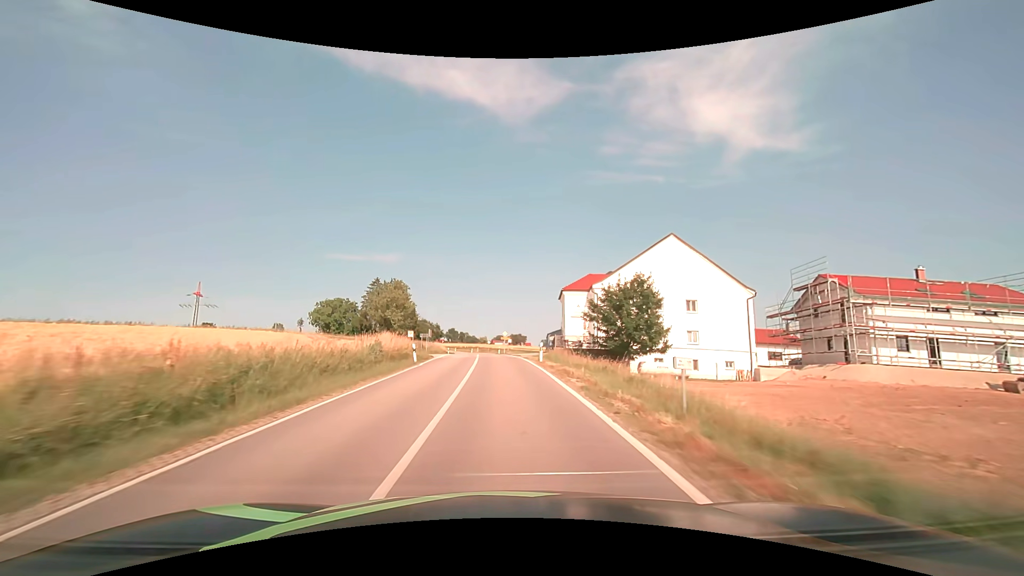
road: secondary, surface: asphalt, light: Day
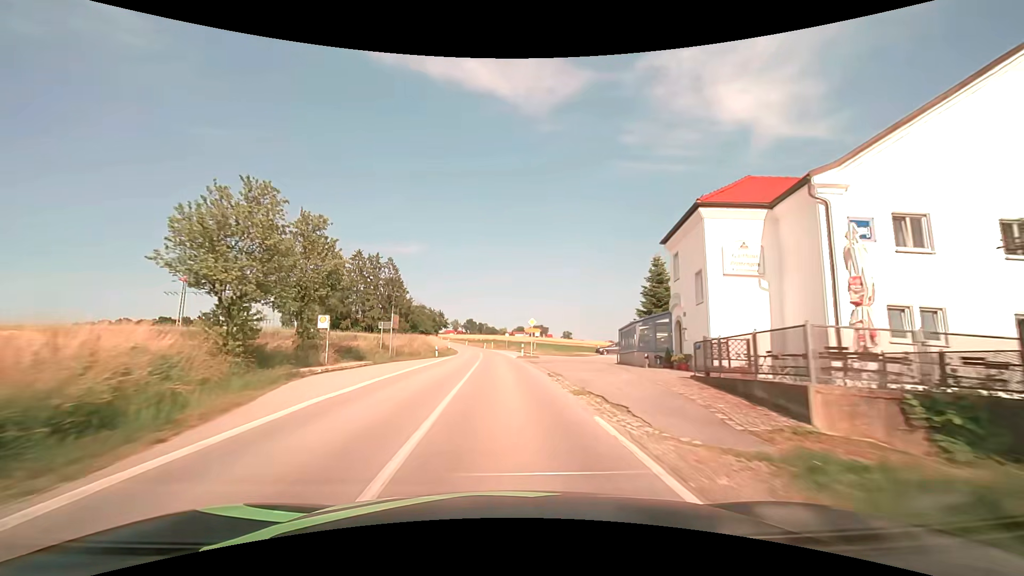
(-0.7, +32.5) m; -2°
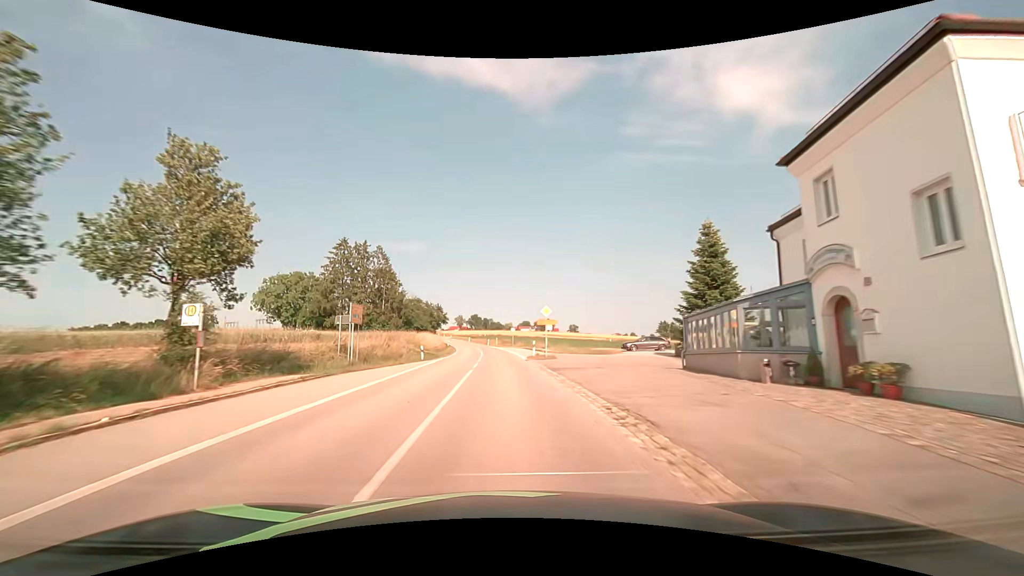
(0.0, +10.9) m; 0°
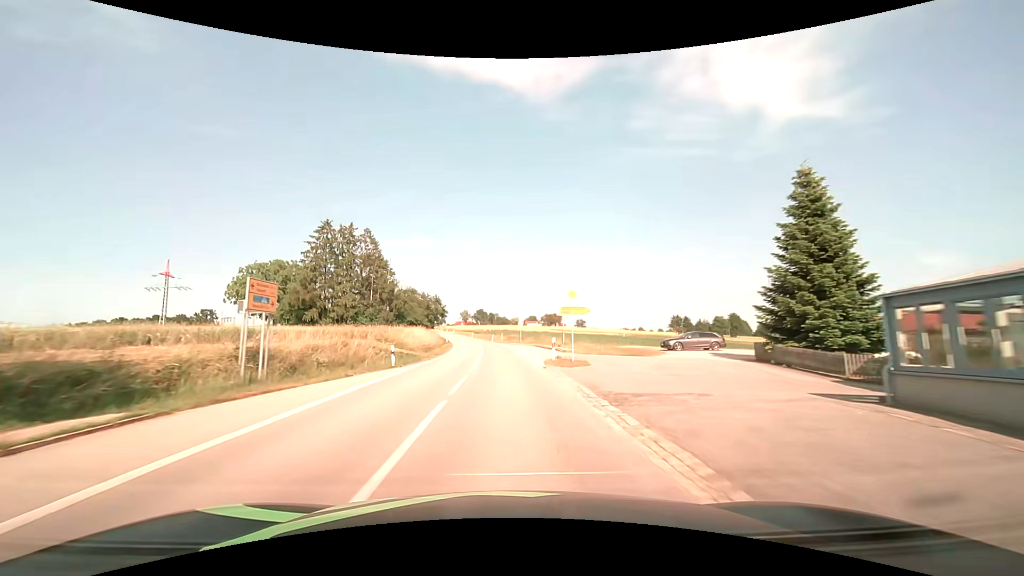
(-0.1, +10.9) m; -1°
(0, +10) (0, +20) (0, +30) (-1, +40) (-1, +50) (-2, +60) (-3, +70) (-5, +80) (-6, +90) (-7, +100) m
